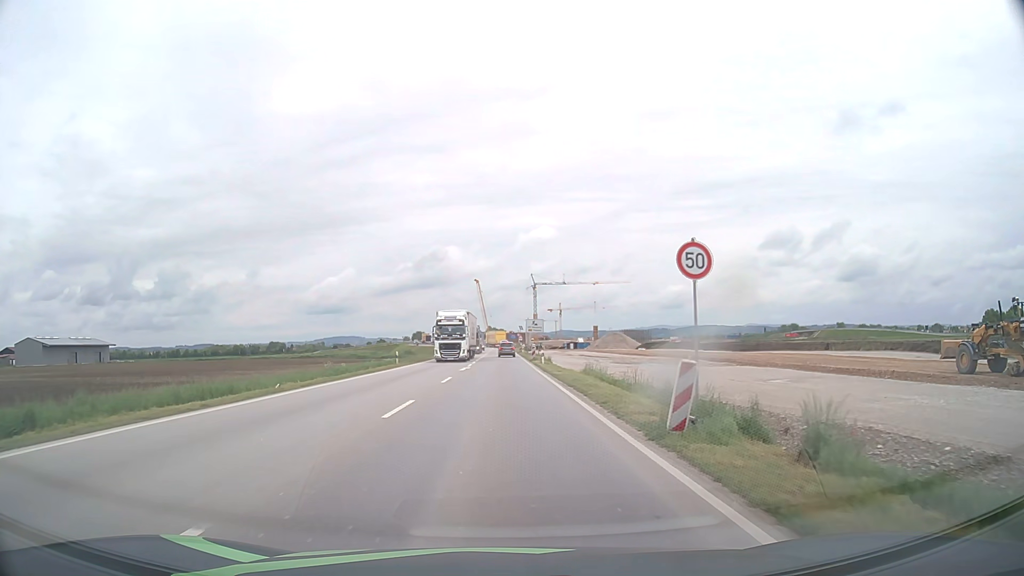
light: Day
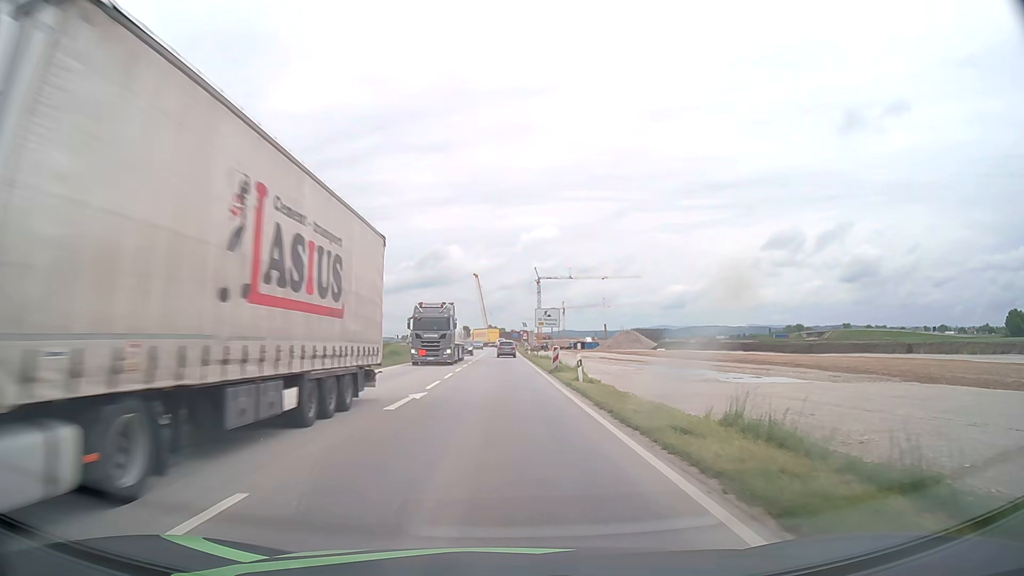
(0.0, +22.8) m; 0°
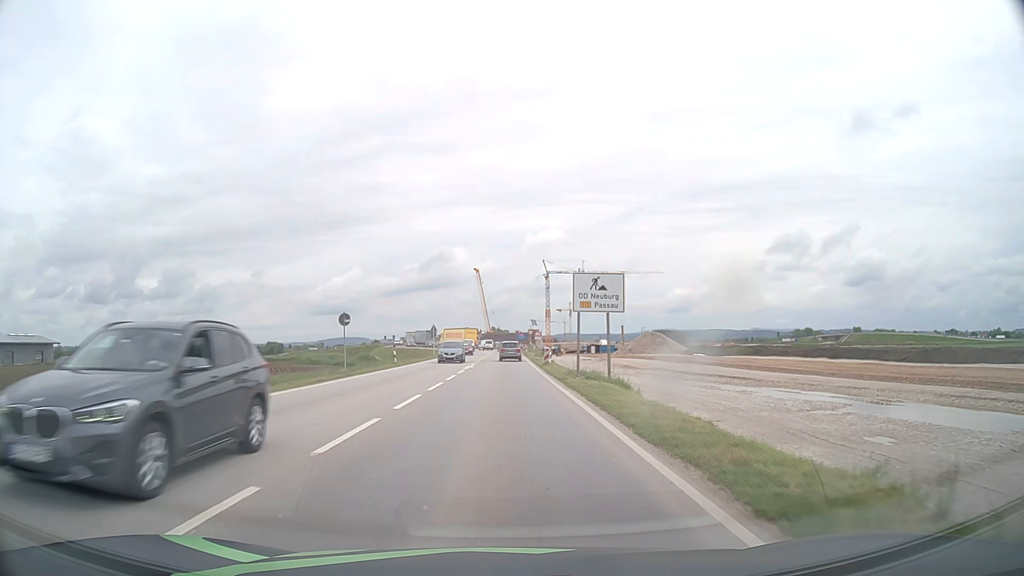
(-0.1, +30.4) m; 0°
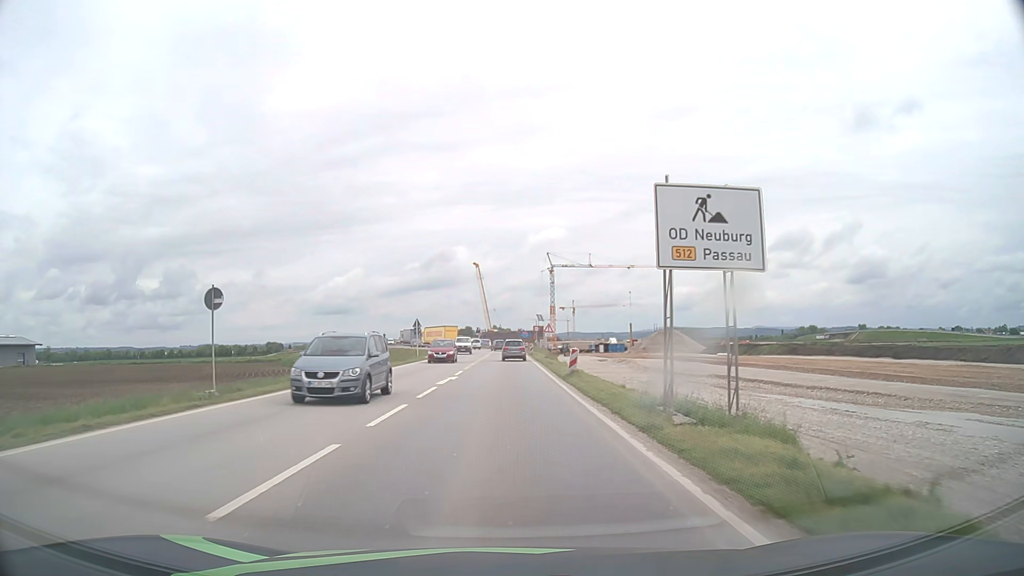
(0.0, +15.3) m; 0°
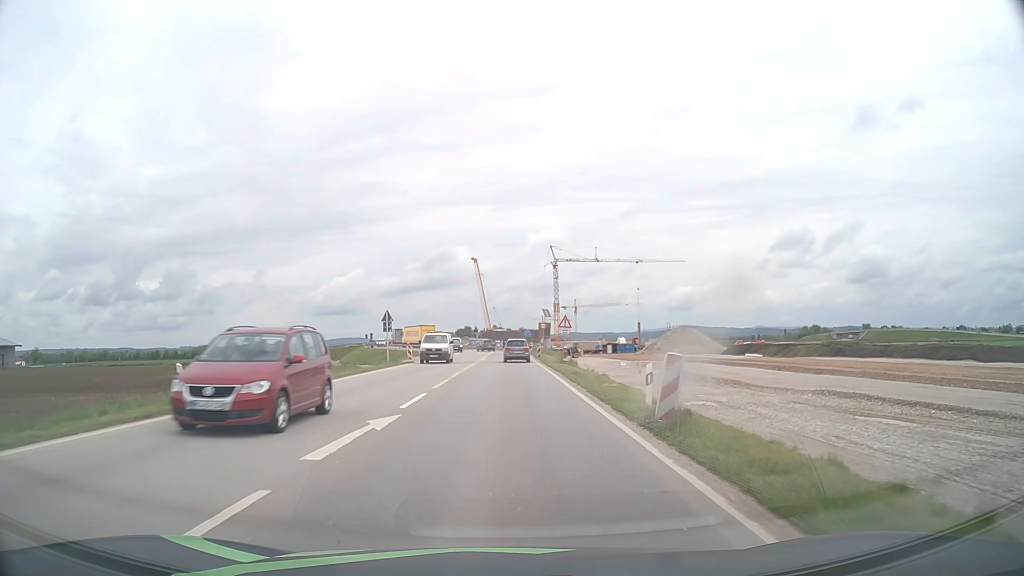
(0.0, +14.9) m; 0°
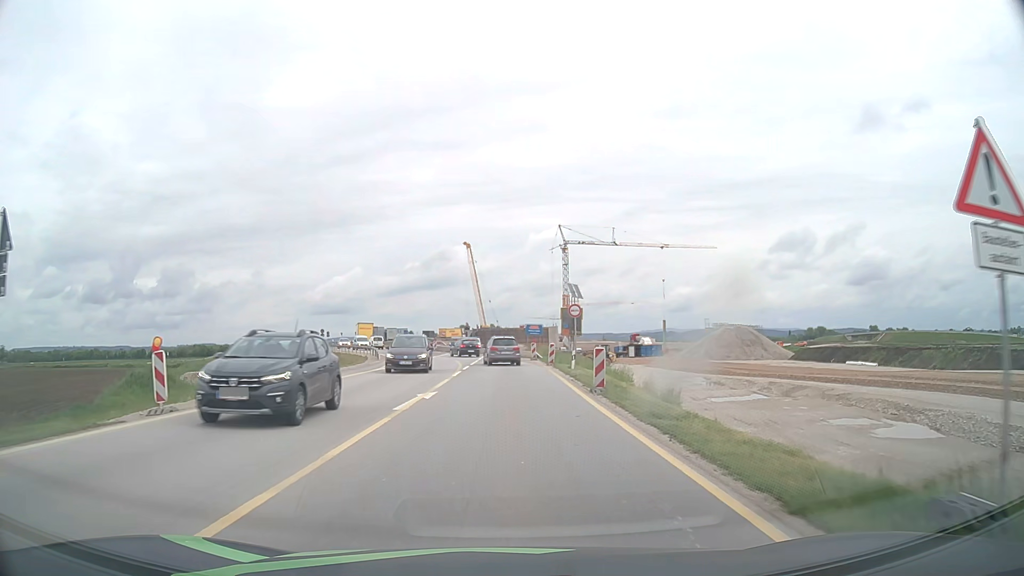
(+0.2, +35.8) m; 0°
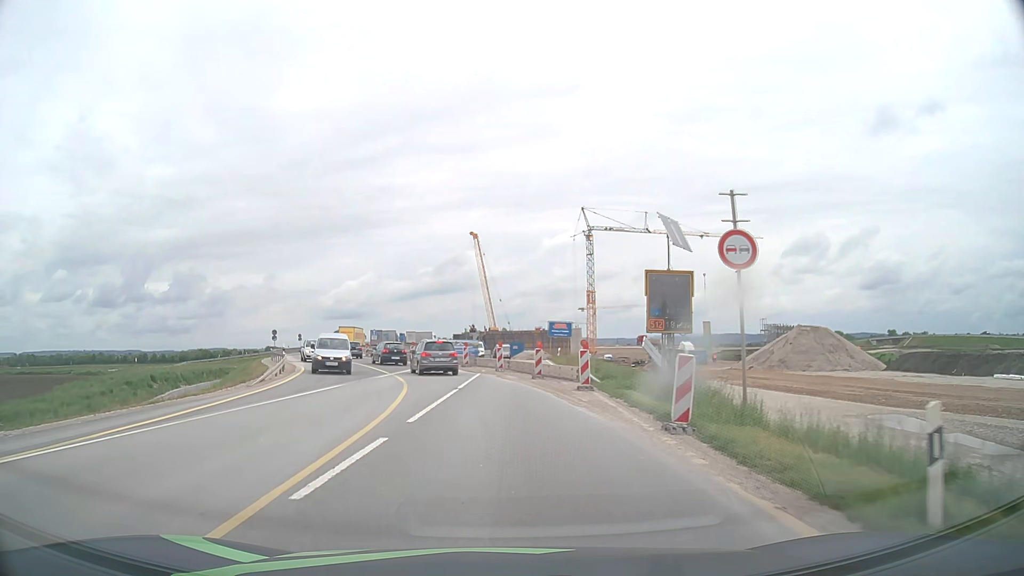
(0.0, +26.0) m; -1°
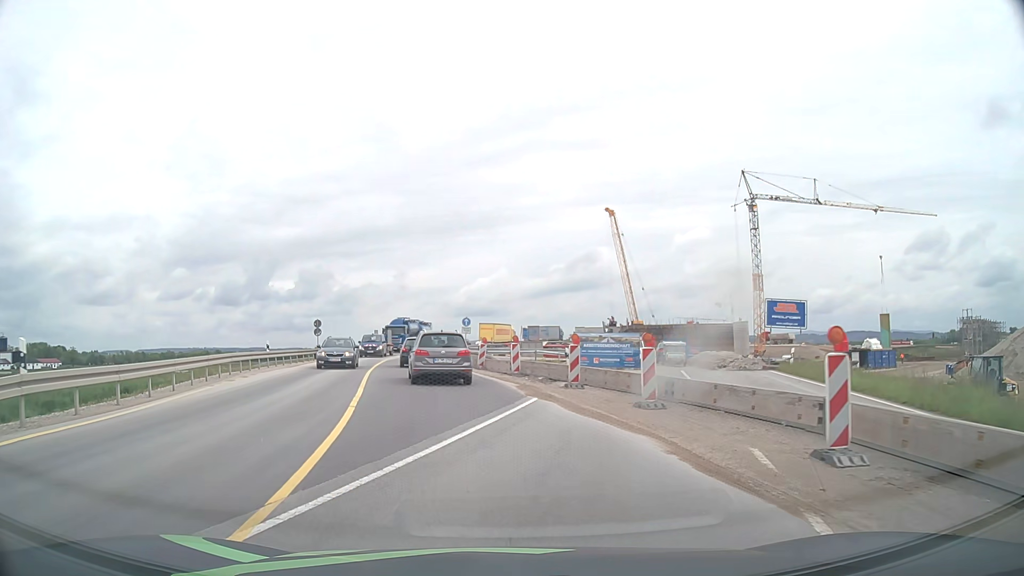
(-2.2, +26.3) m; -11°
(-1, +10) (-2, +20) (-4, +30) (-5, +40) (-7, +50) (-8, +59) (-8, +69) (-8, +79) (-7, +89) (-6, +99) m
